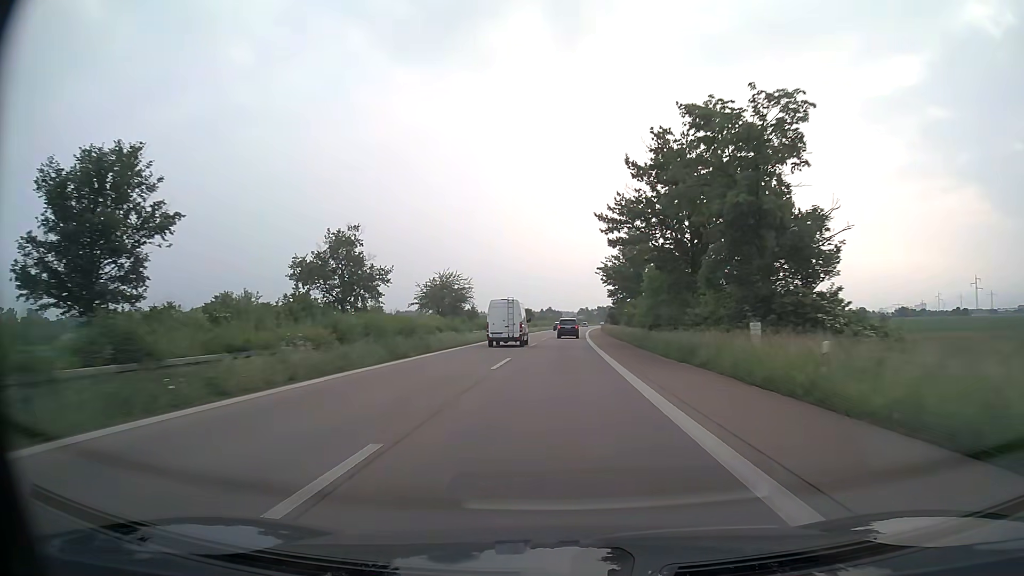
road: trunk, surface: asphalt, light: Day
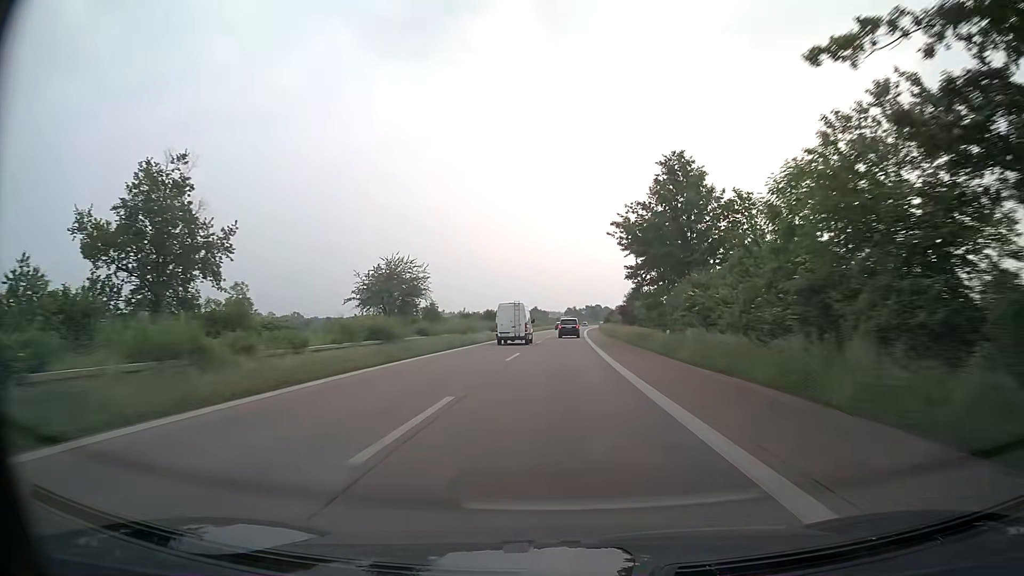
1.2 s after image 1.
(+0.3, +31.4) m; +1°
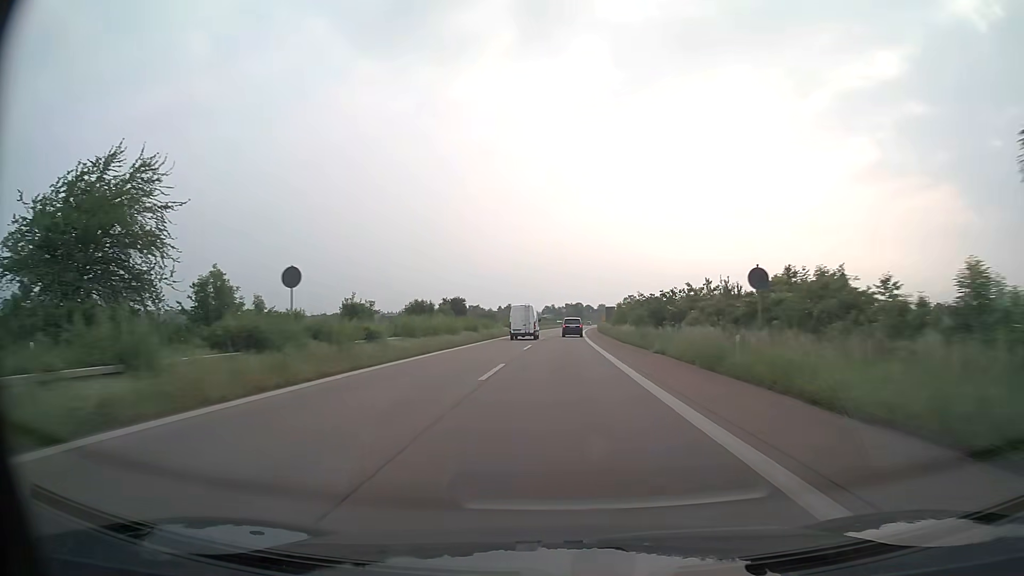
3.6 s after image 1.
(+1.1, +63.2) m; +2°
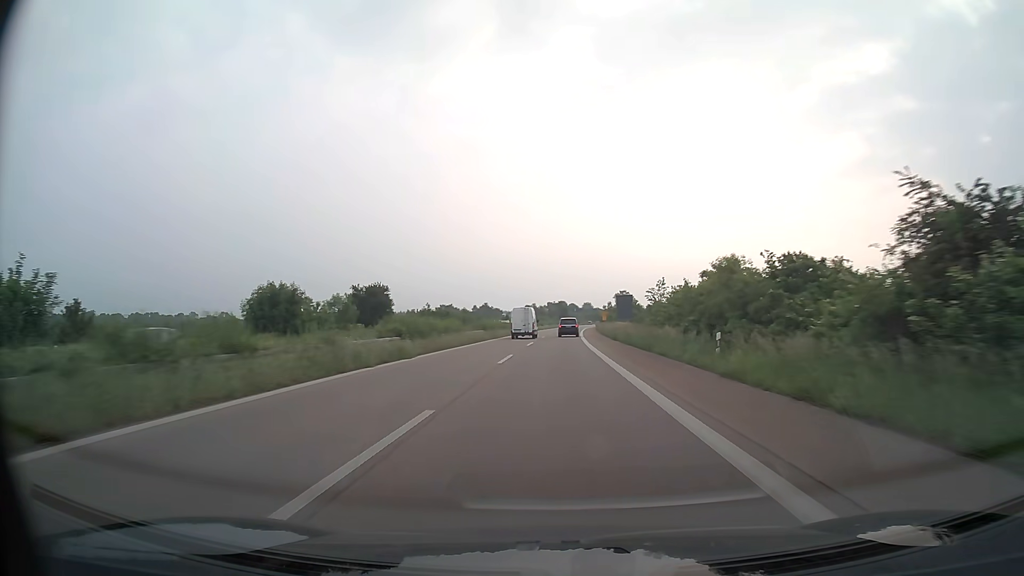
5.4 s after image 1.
(+0.7, +47.7) m; +2°
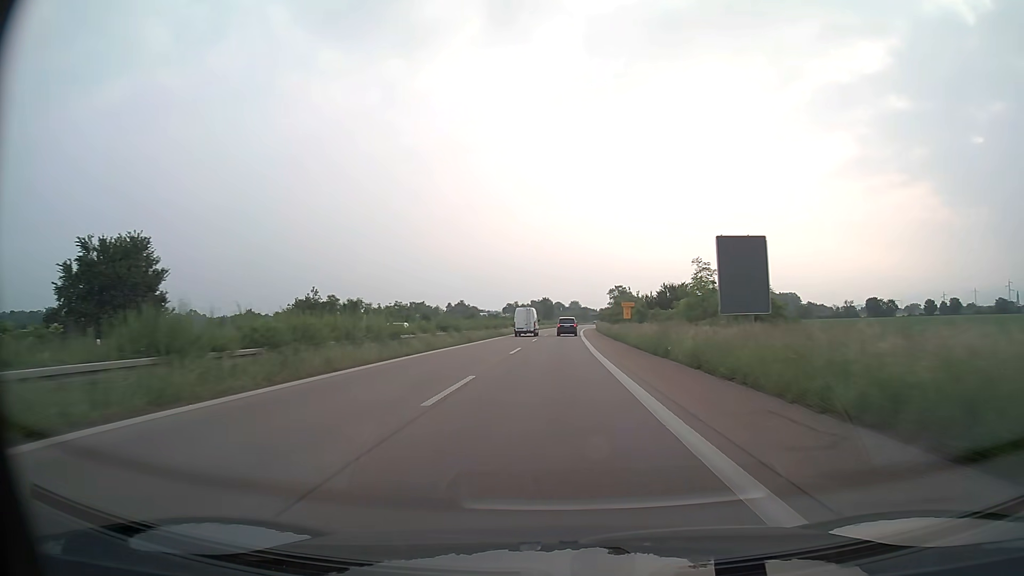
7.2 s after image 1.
(+0.5, +47.6) m; +1°
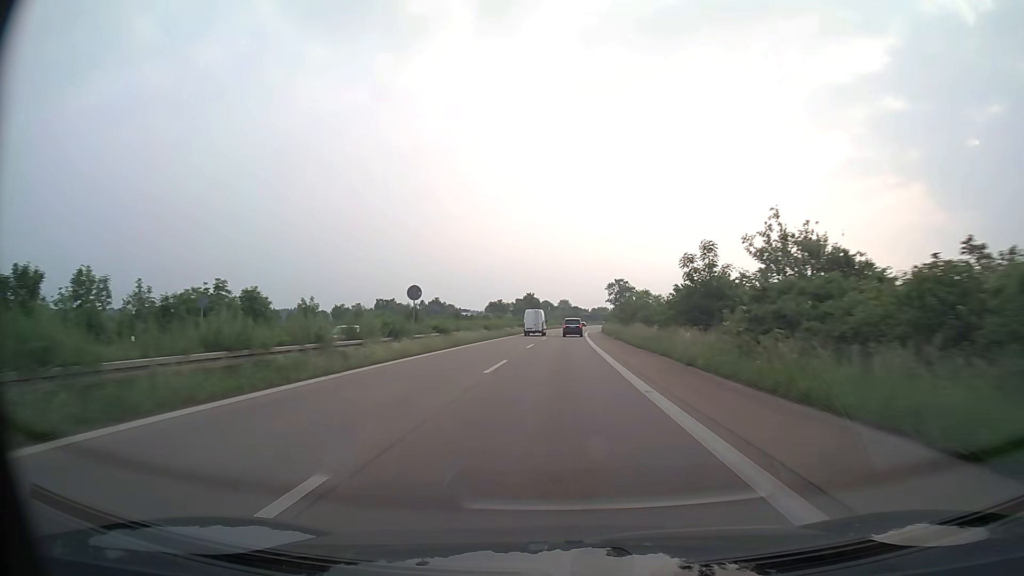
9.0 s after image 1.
(+0.4, +47.4) m; +1°
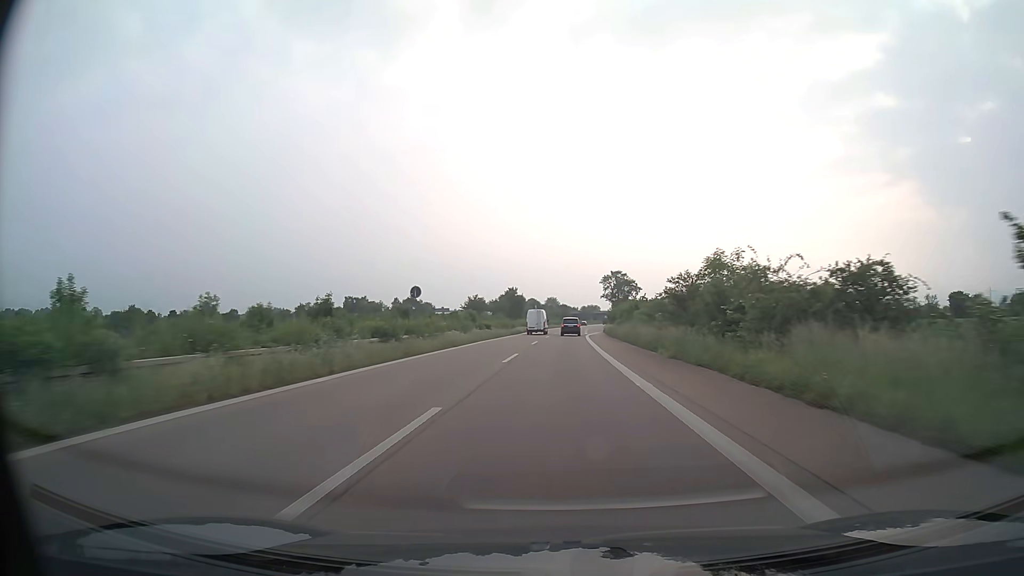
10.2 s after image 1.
(+0.3, +31.4) m; +1°
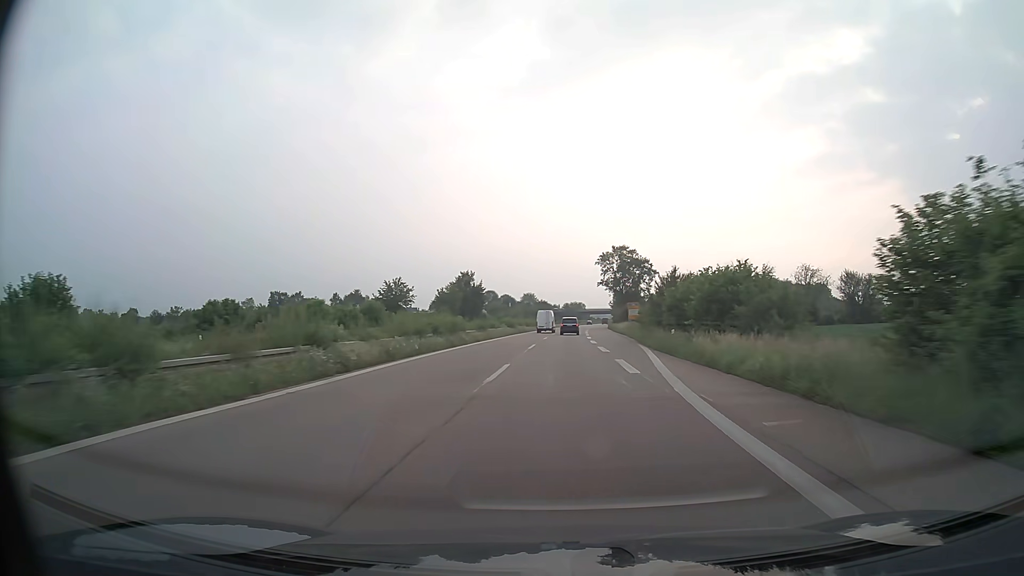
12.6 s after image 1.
(+1.0, +61.9) m; +2°
(0, +10) (0, +20) (0, +30) (0, +40) (+1, +50) (+1, +60) (+1, +70) (+2, +80) (+2, +90) (+3, +100) m
